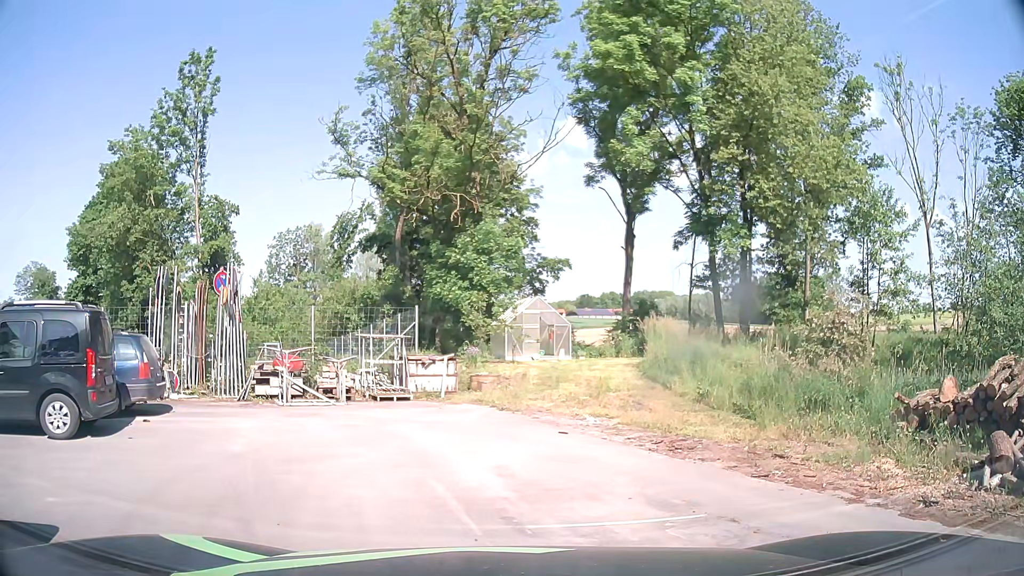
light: Day
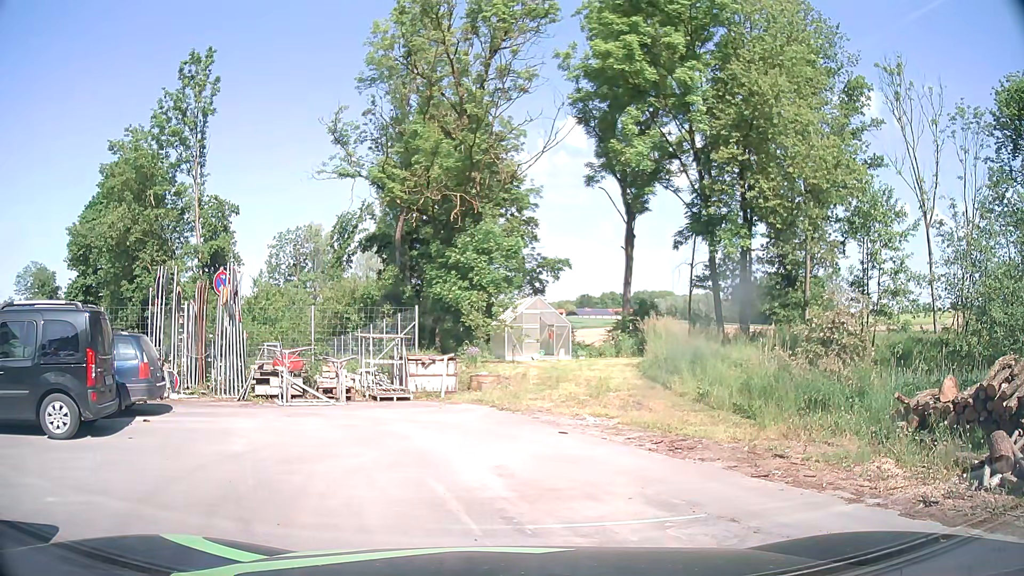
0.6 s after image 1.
(0.0, 0.0) m; 0°
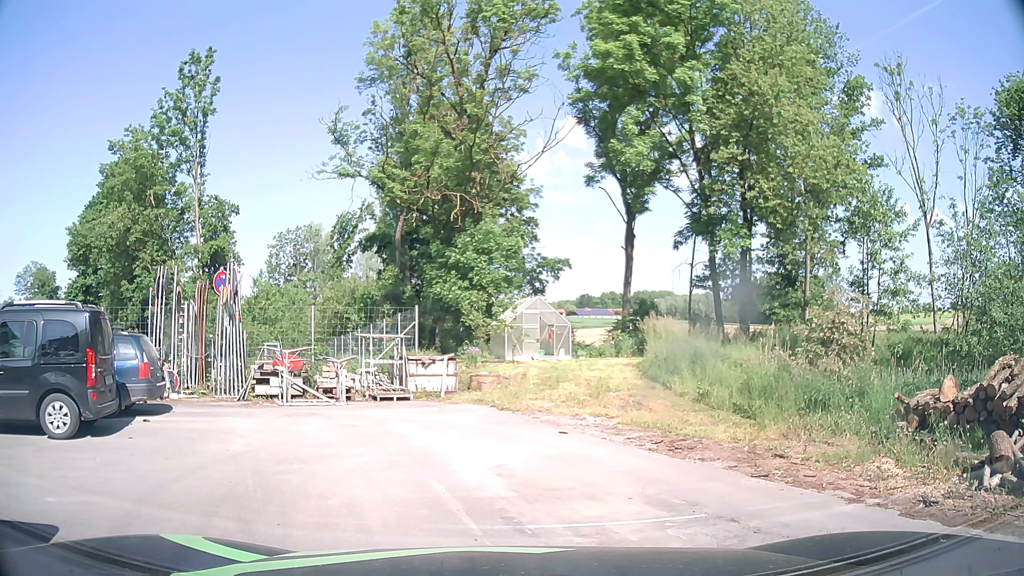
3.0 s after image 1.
(0.0, 0.0) m; 0°
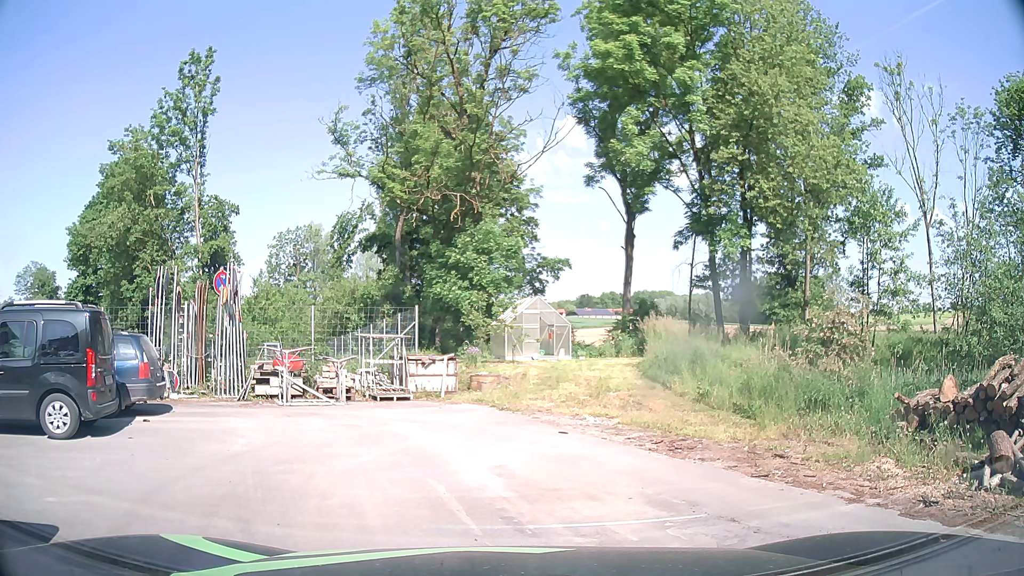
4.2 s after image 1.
(0.0, 0.0) m; 0°
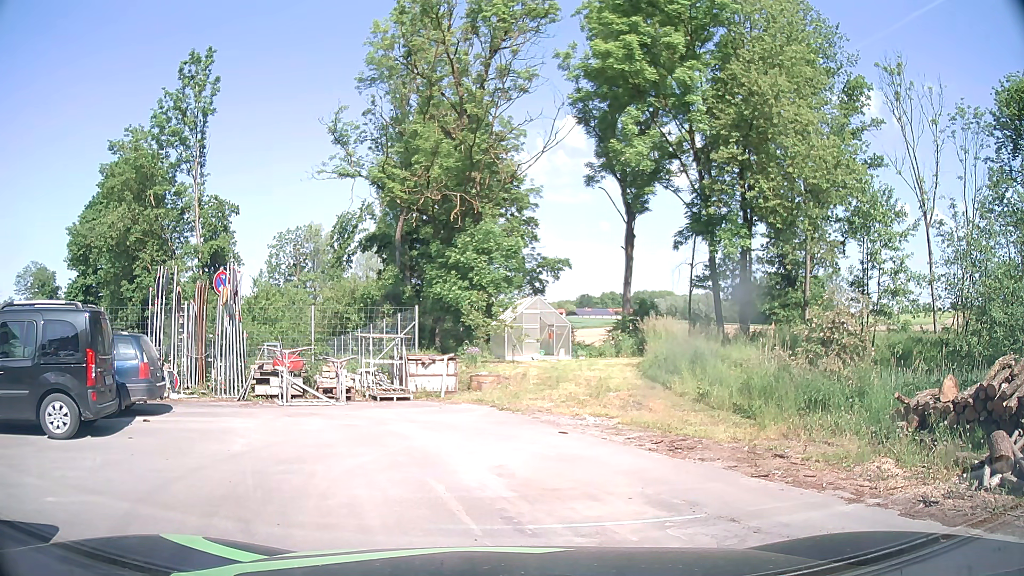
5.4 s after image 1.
(0.0, 0.0) m; 0°
